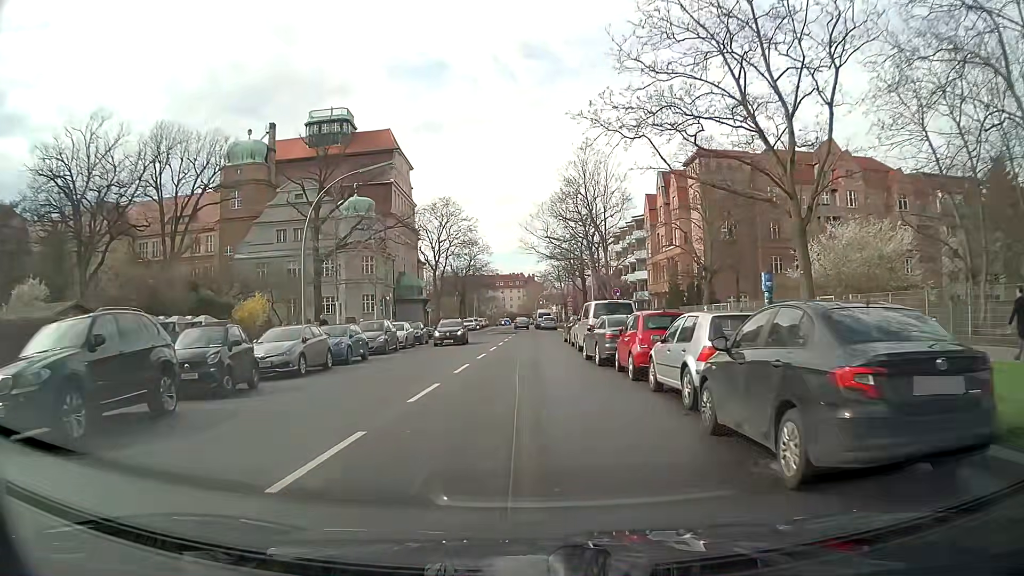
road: tertiary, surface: asphalt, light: Day
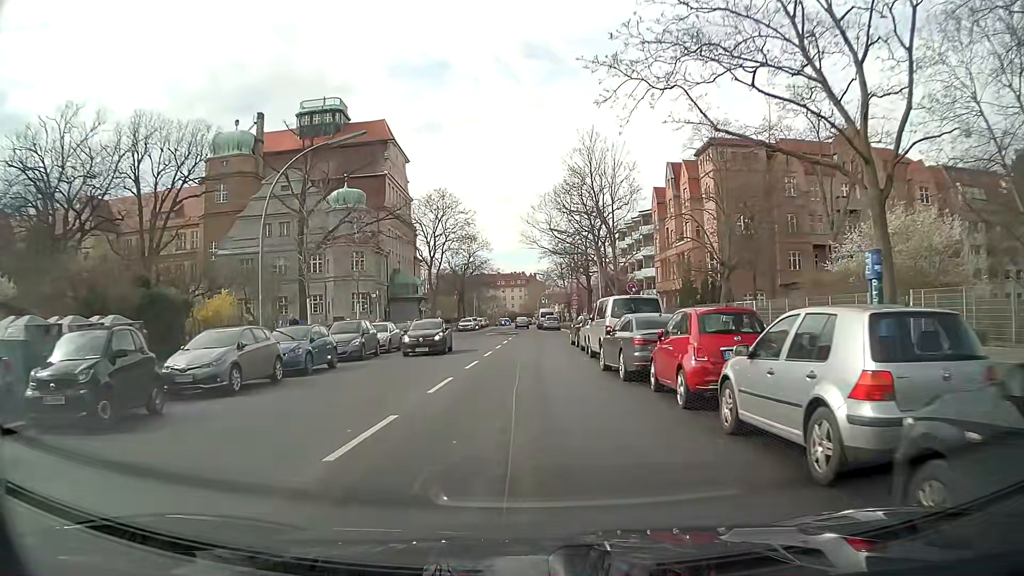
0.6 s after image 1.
(0.0, +4.8) m; -2°
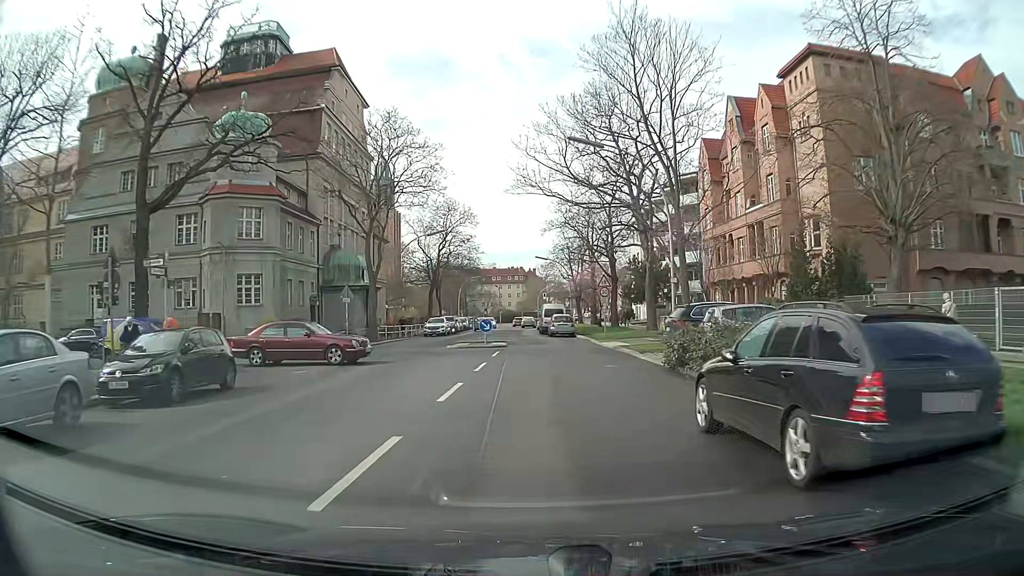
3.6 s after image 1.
(+0.4, +25.9) m; +1°
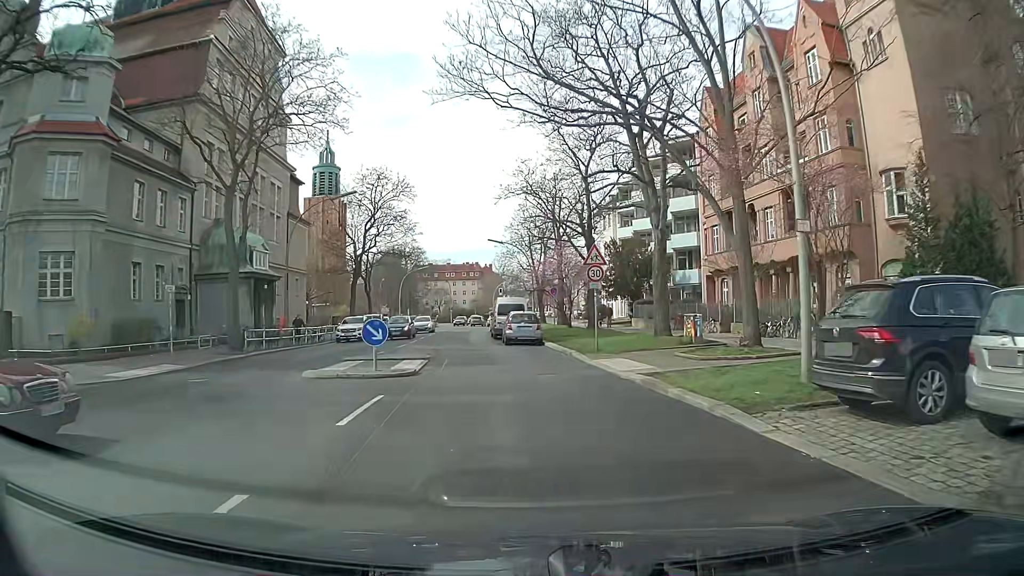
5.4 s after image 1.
(+0.5, +14.9) m; +3°
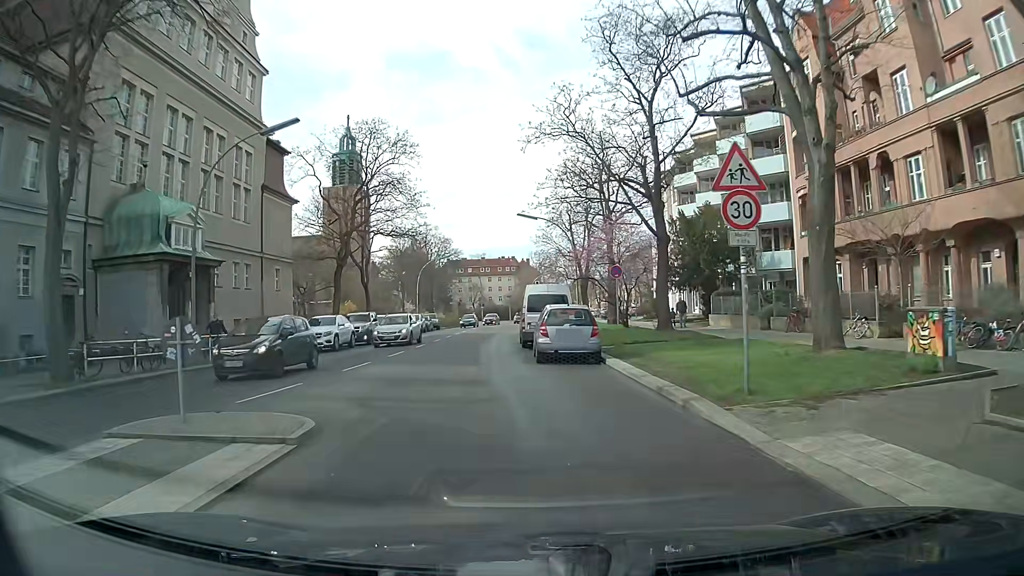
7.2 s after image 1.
(0.0, +13.2) m; -3°
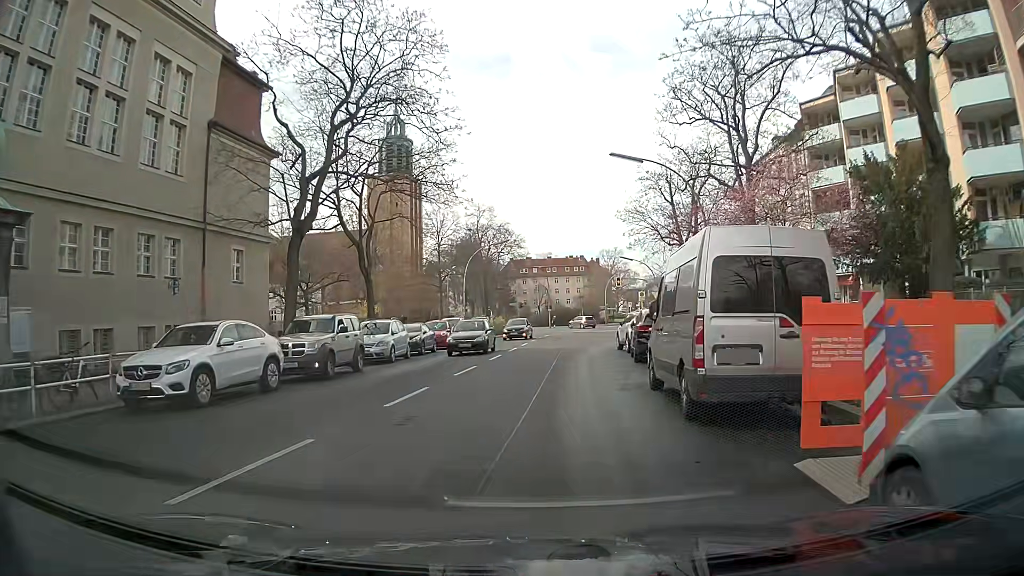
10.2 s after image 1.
(-1.3, +17.8) m; -5°
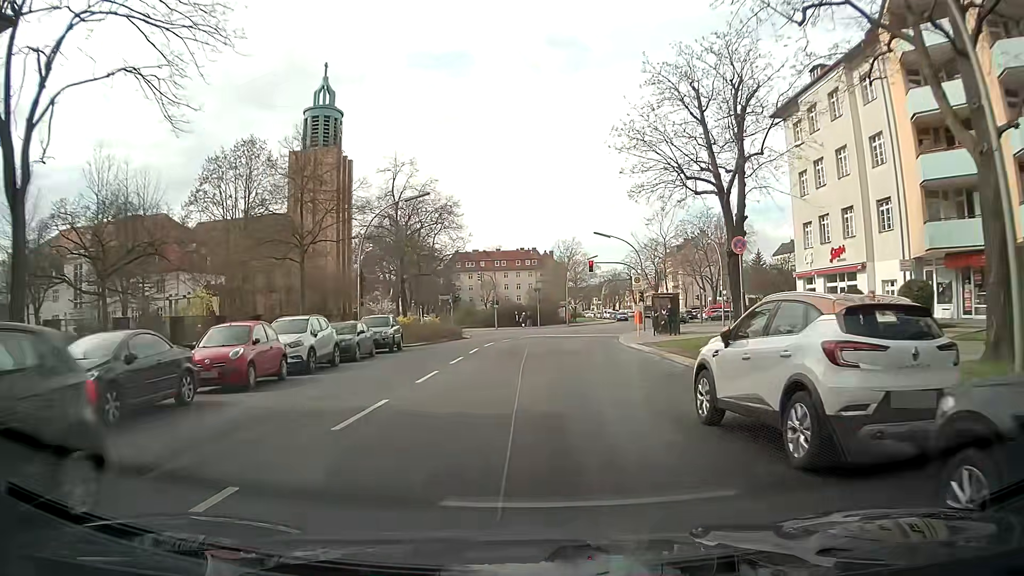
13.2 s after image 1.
(+0.7, +20.3) m; +4°
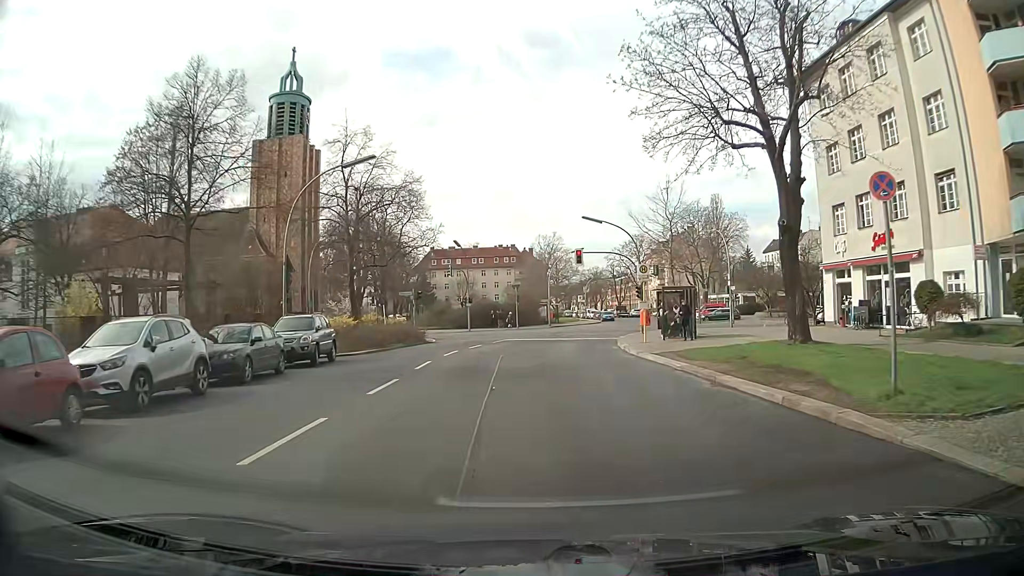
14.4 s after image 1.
(+0.1, +8.1) m; +1°
